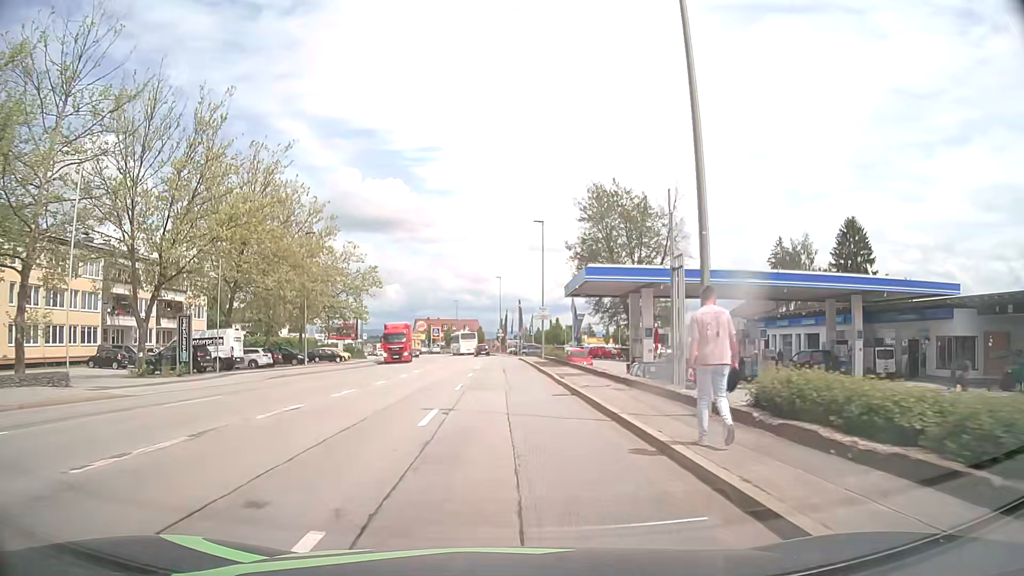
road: tertiary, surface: asphalt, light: Day
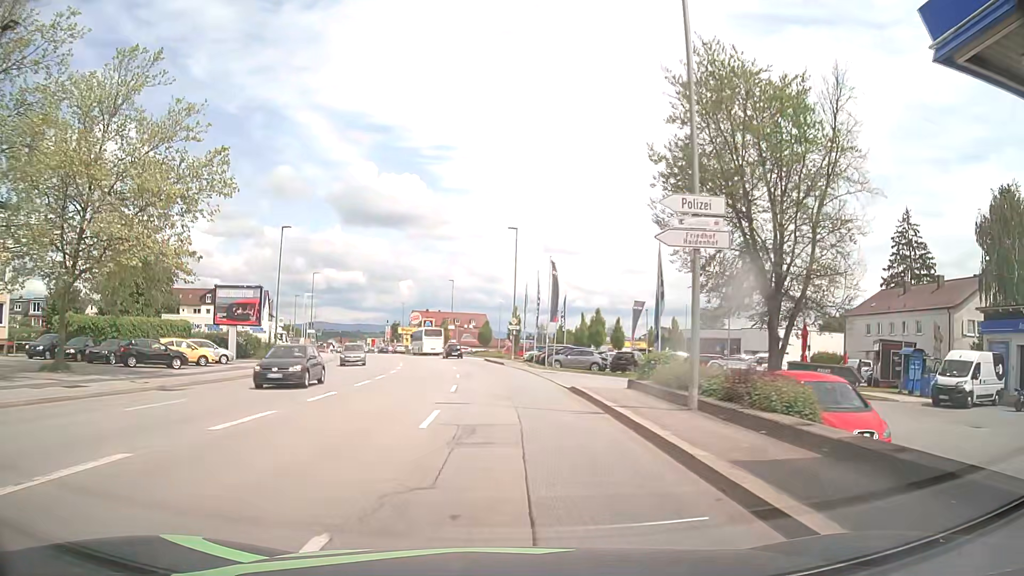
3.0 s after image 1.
(-0.2, +38.0) m; -1°
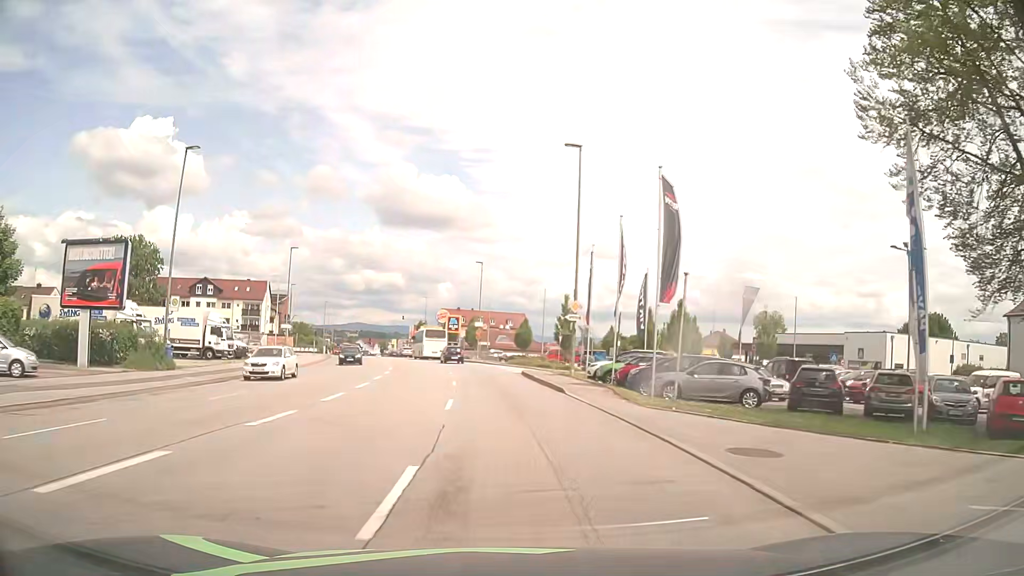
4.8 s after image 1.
(-0.2, +22.9) m; -3°
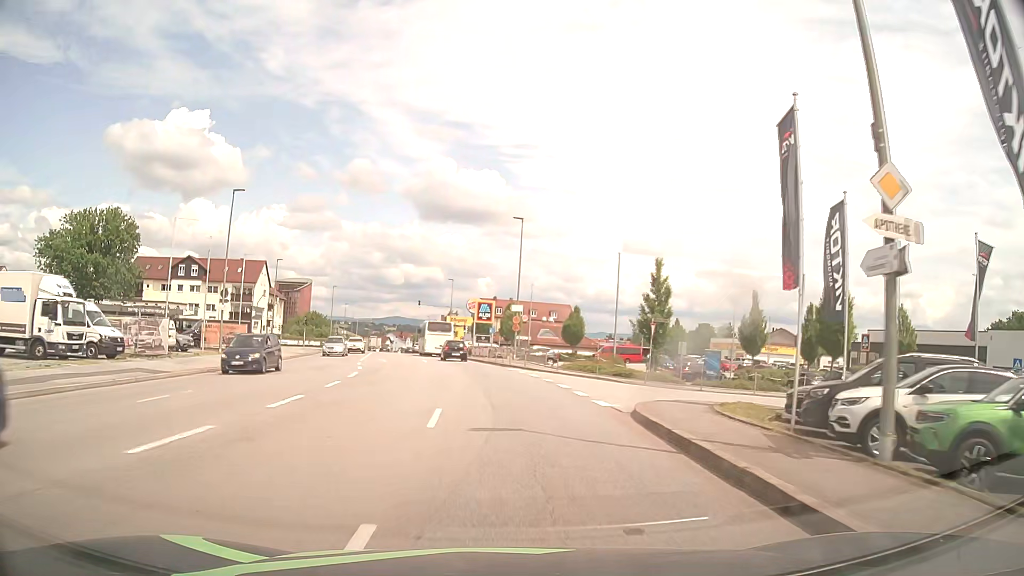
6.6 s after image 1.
(-0.5, +22.2) m; -3°
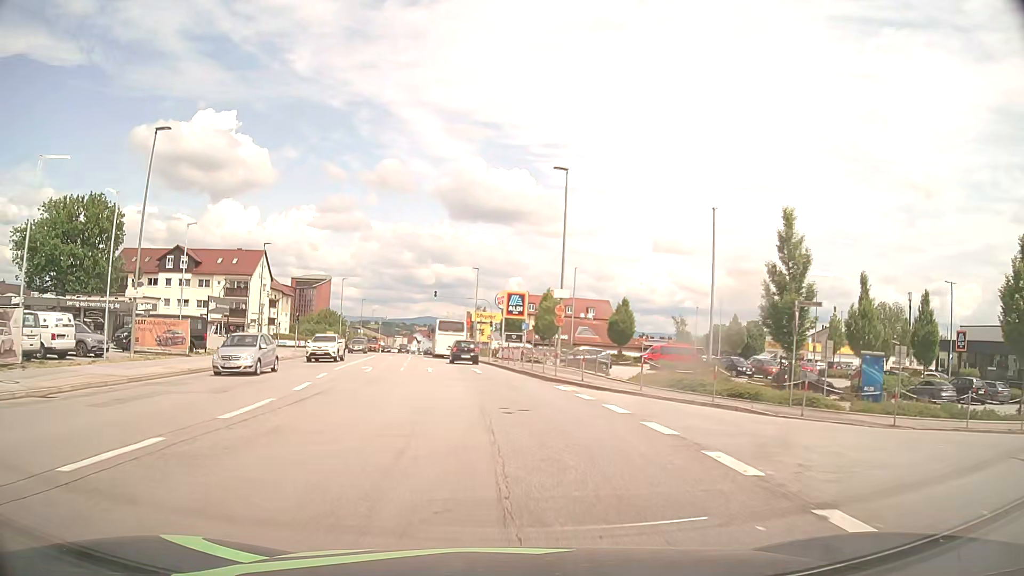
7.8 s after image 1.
(-0.3, +13.7) m; -3°
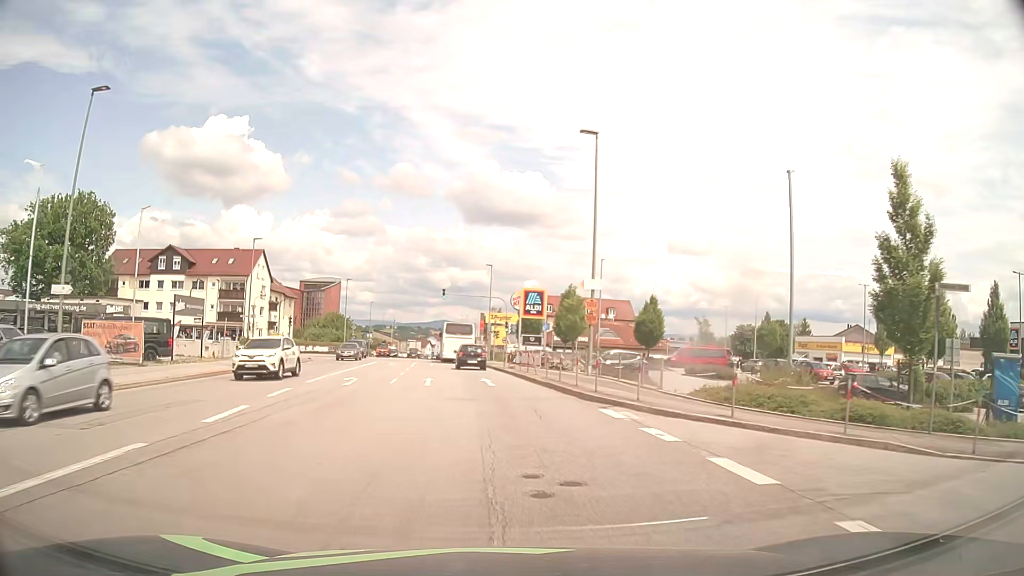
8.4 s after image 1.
(-0.1, +6.5) m; -1°
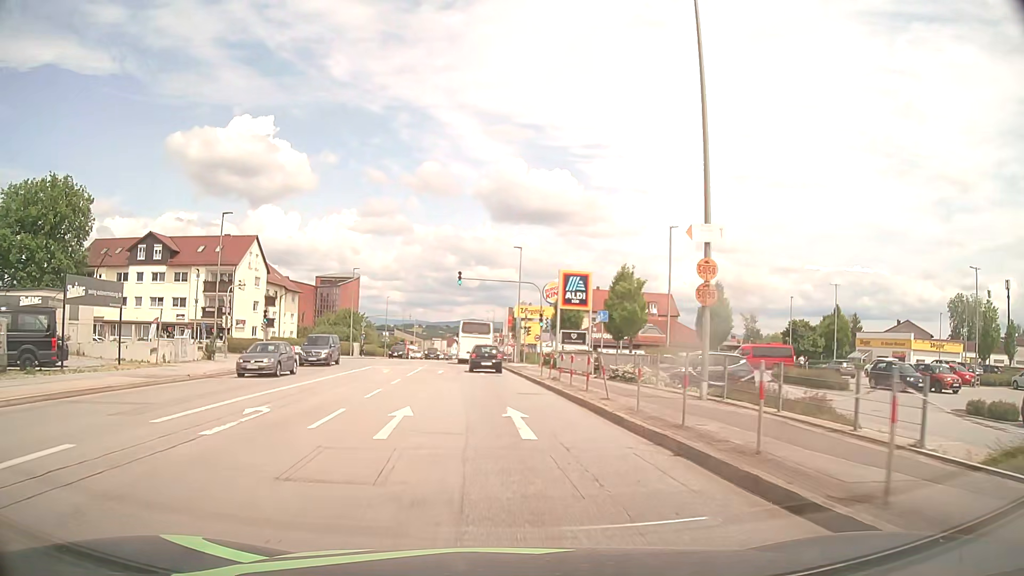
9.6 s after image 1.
(-0.3, +12.3) m; -2°
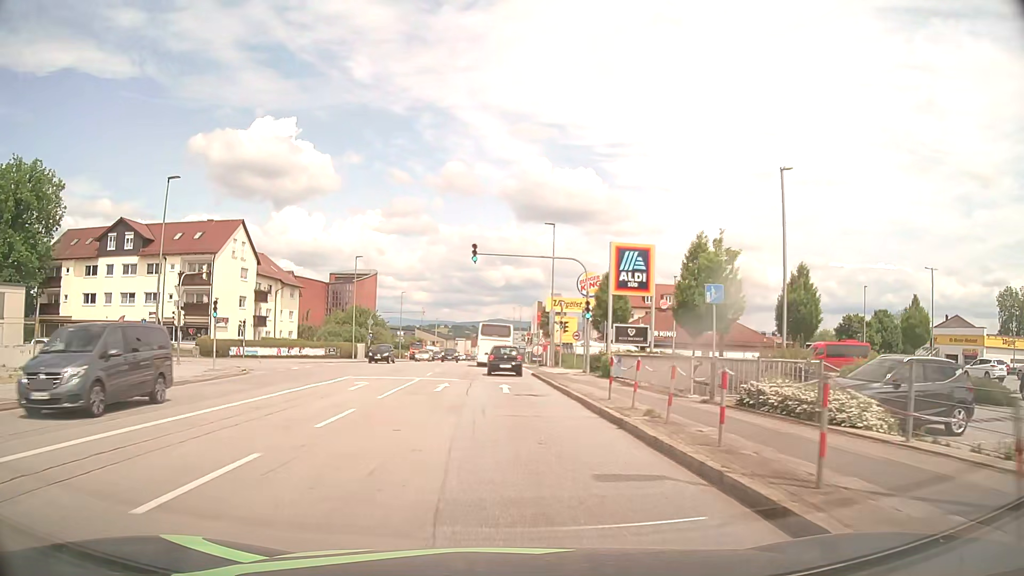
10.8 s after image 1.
(-0.3, +11.7) m; -2°
(0, +10) (0, +20) (0, +30) (-1, +40) (-1, +50) (-1, +60) (-2, +70) (-2, +80) (-3, +90) (-3, +100) m
